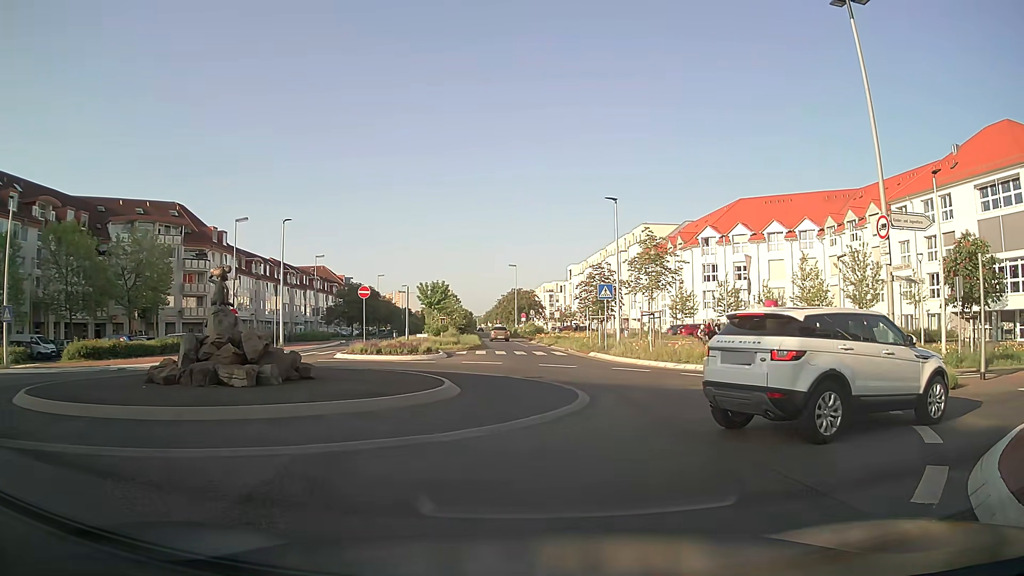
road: secondary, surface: asphalt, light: Day
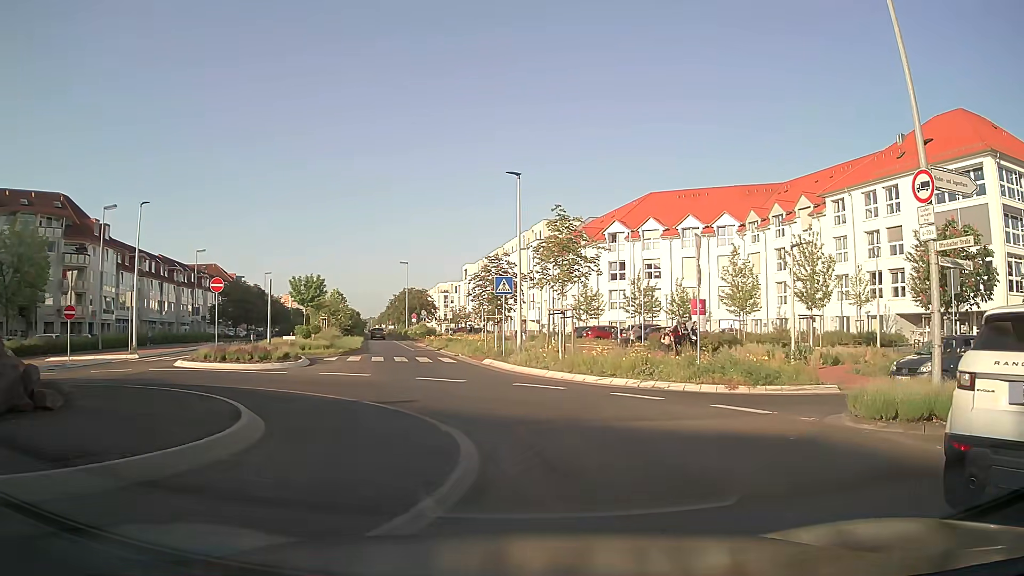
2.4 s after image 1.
(+0.4, +6.0) m; +9°
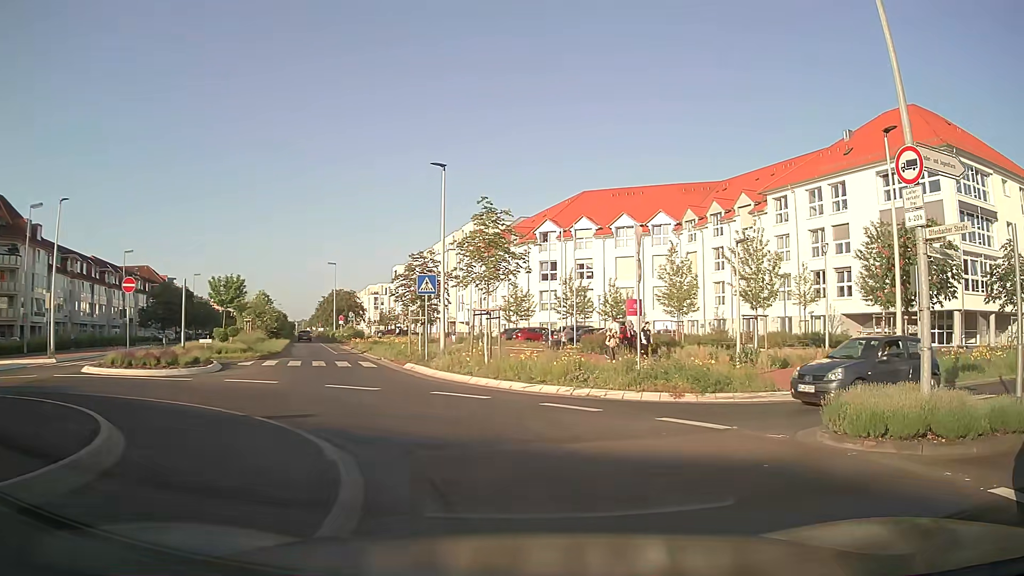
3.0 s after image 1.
(+0.1, +1.8) m; +5°
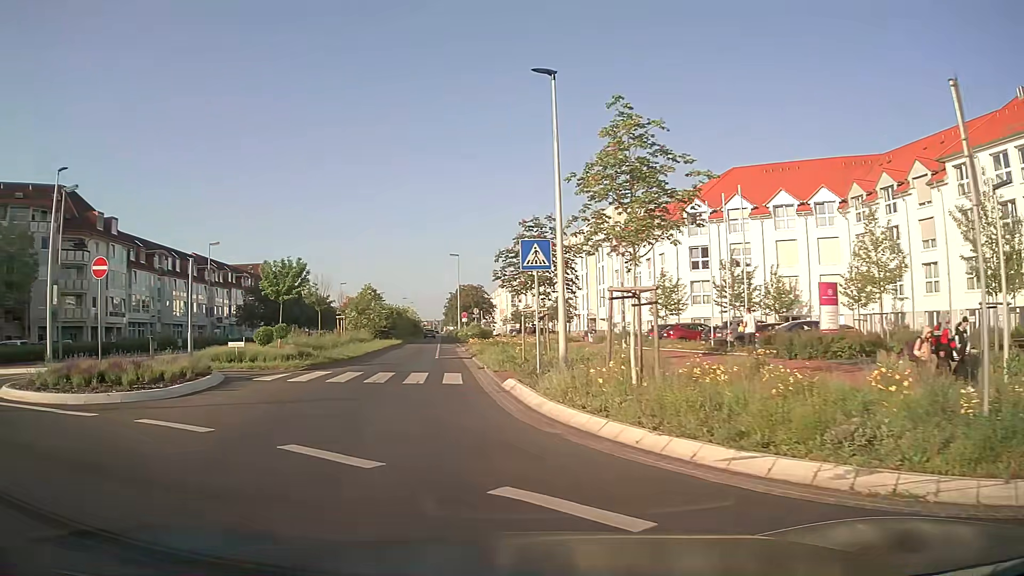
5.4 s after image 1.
(+0.1, +9.8) m; -10°
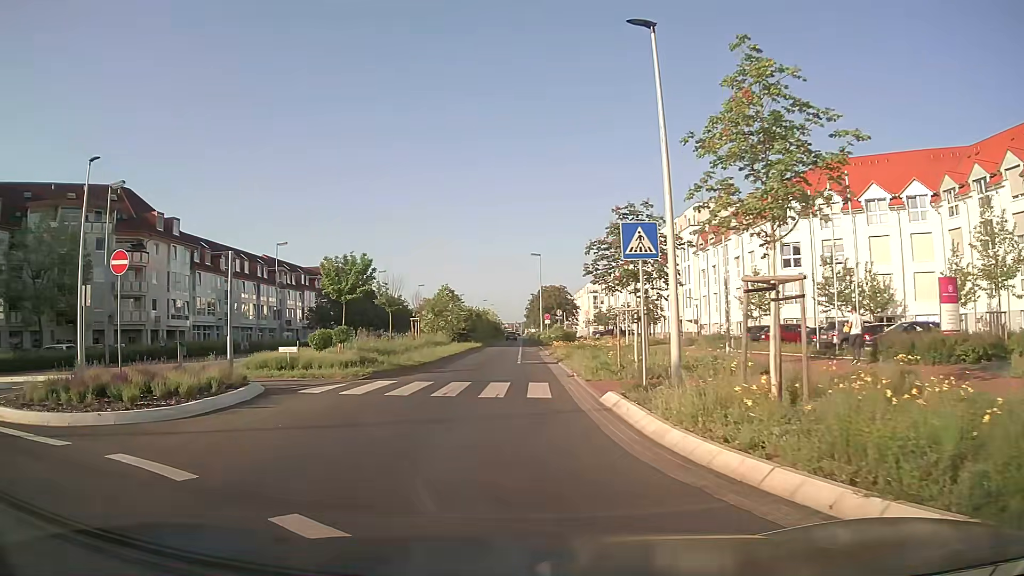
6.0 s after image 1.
(-0.2, +3.0) m; -7°
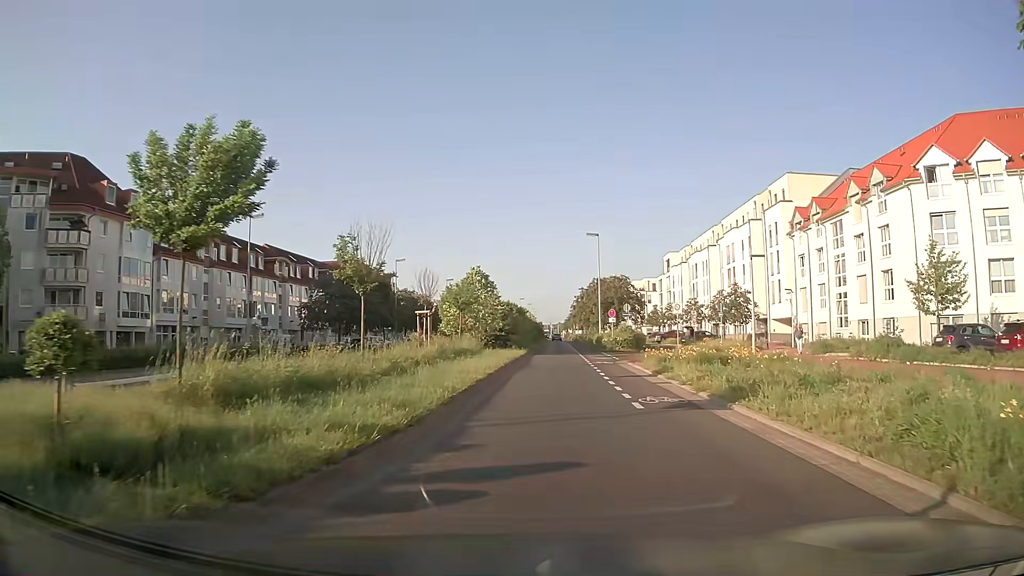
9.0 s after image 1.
(-1.7, +17.4) m; -3°
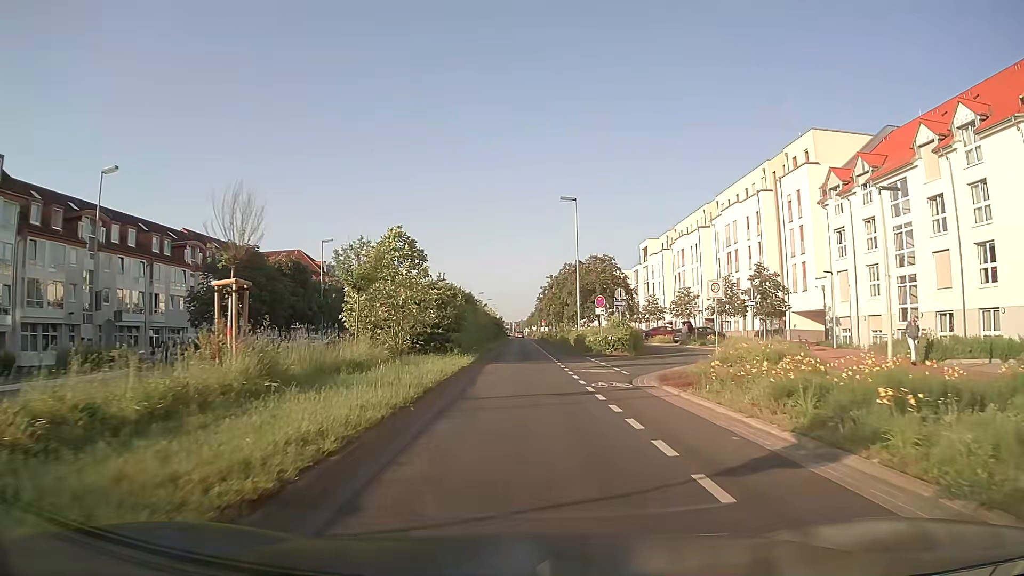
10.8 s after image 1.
(+0.7, +15.5) m; +3°
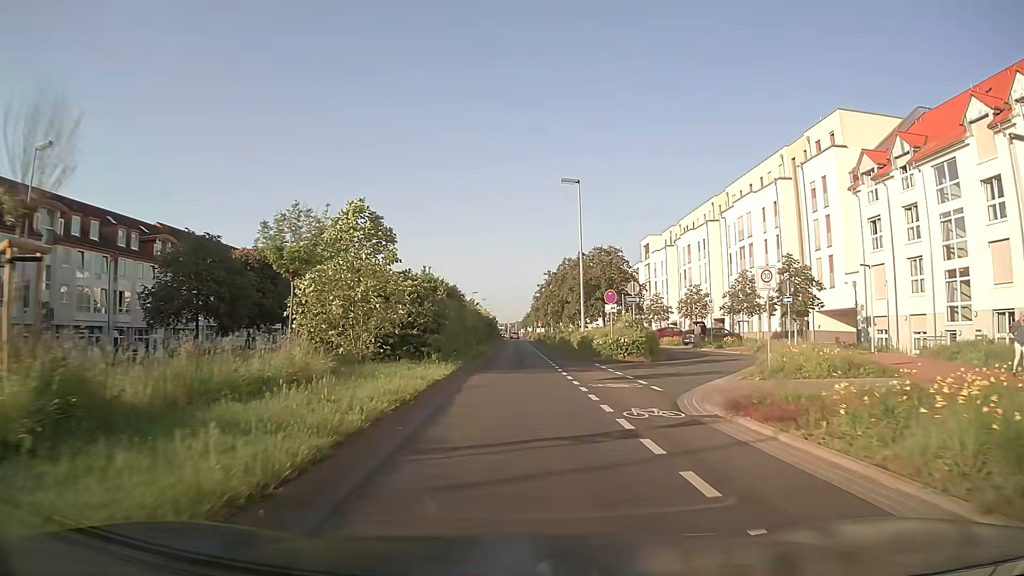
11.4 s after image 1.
(0.0, +5.9) m; 0°
(0, +10) (0, +20) (0, +30) (0, +40) (0, +50) (0, +60) (0, +70) (0, +80) (0, +90) (0, +100) m
